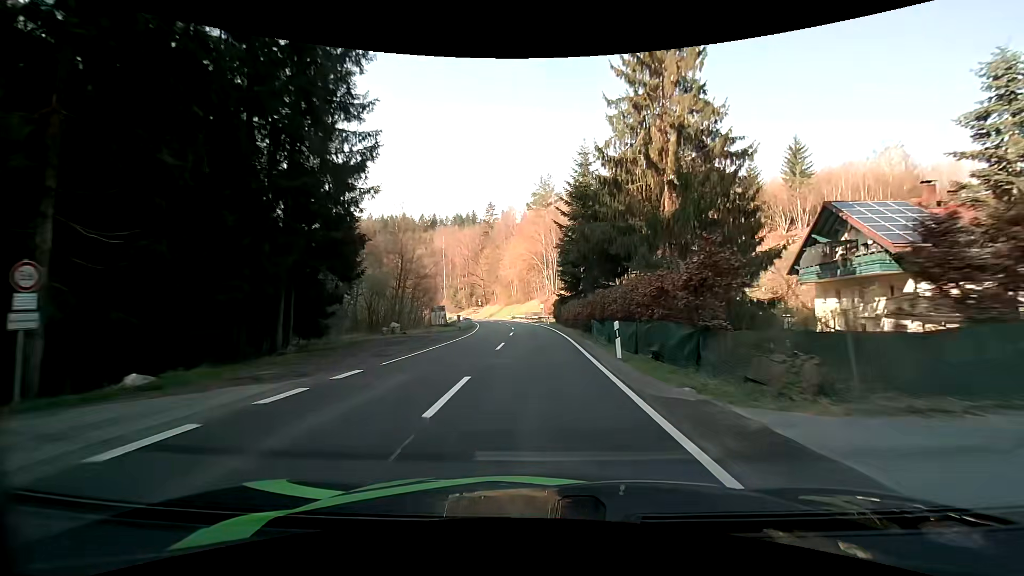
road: secondary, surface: asphalt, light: Day
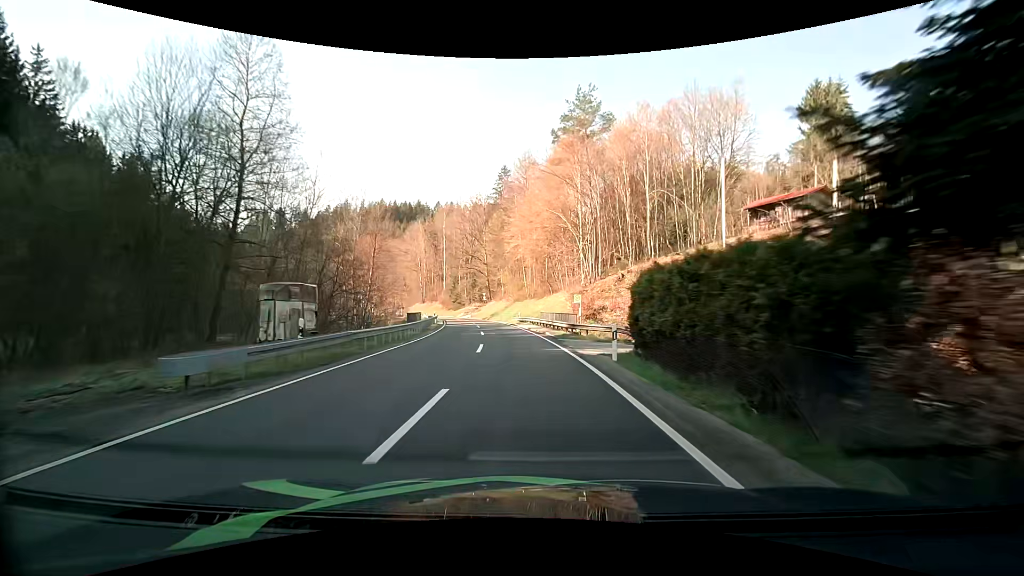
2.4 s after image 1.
(-0.2, +38.0) m; -3°
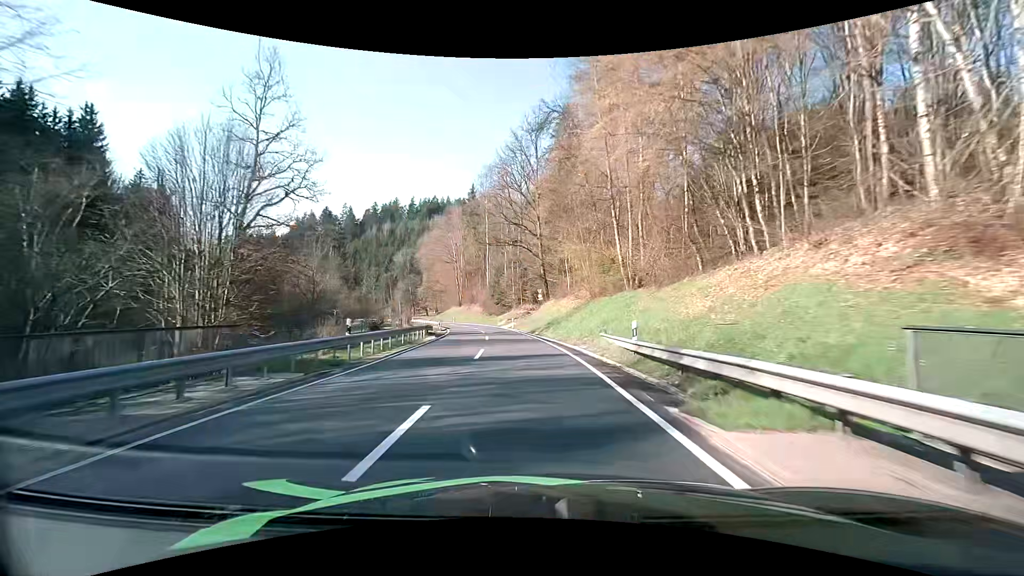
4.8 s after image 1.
(-1.9, +37.7) m; -7°
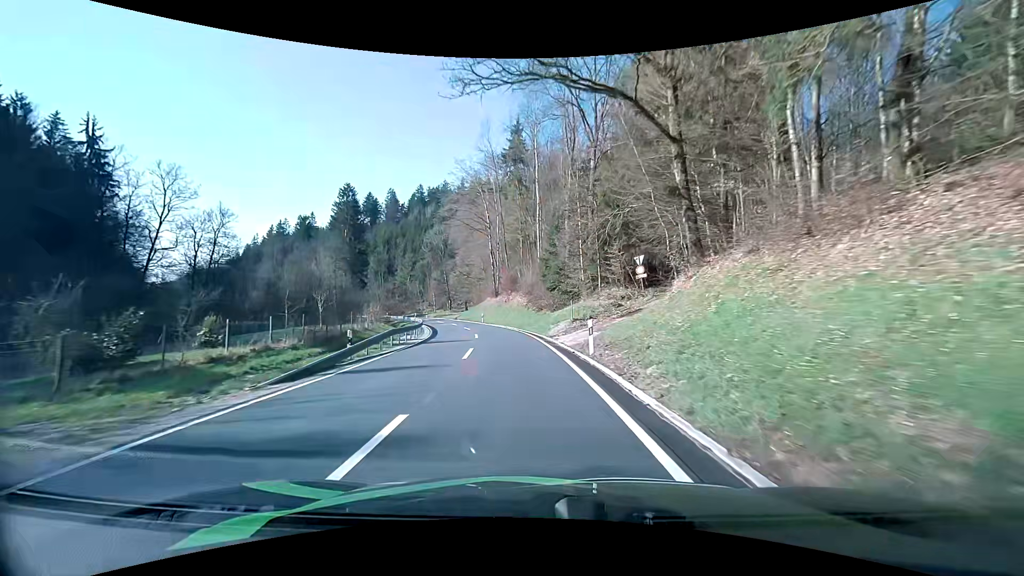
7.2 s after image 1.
(-1.8, +37.2) m; -6°
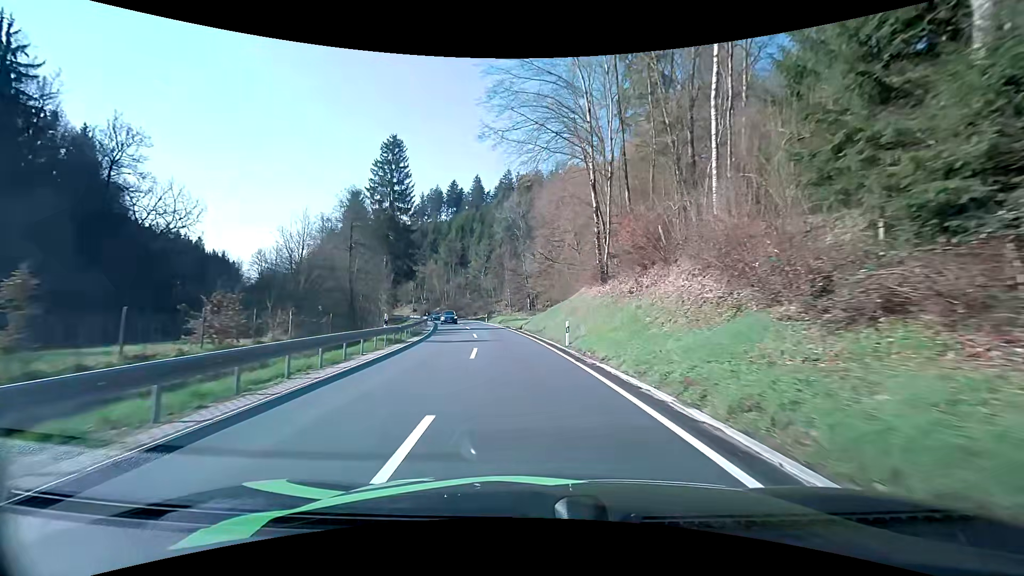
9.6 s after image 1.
(-3.7, +36.5) m; -11°
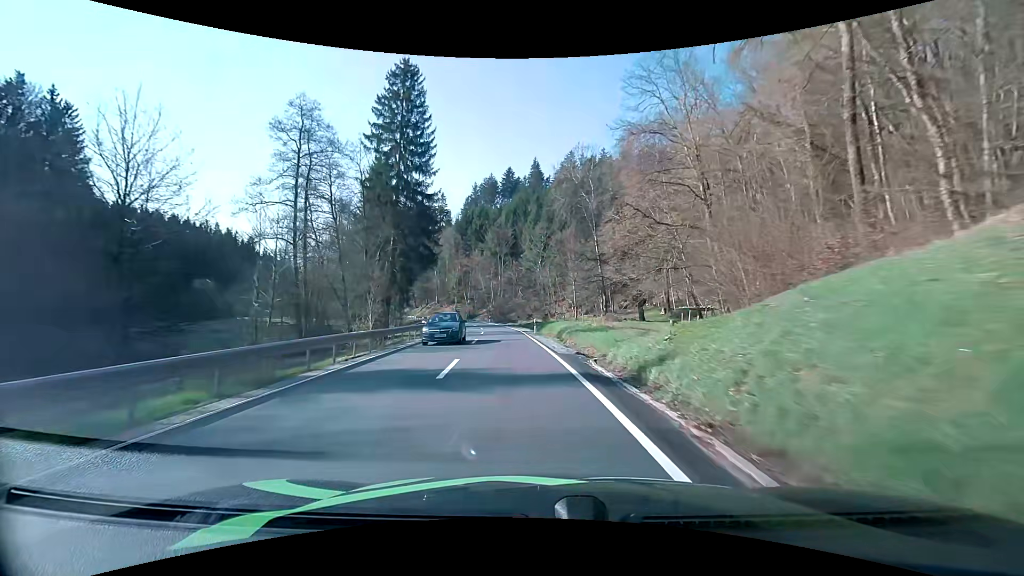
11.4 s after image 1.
(-2.1, +28.7) m; -8°
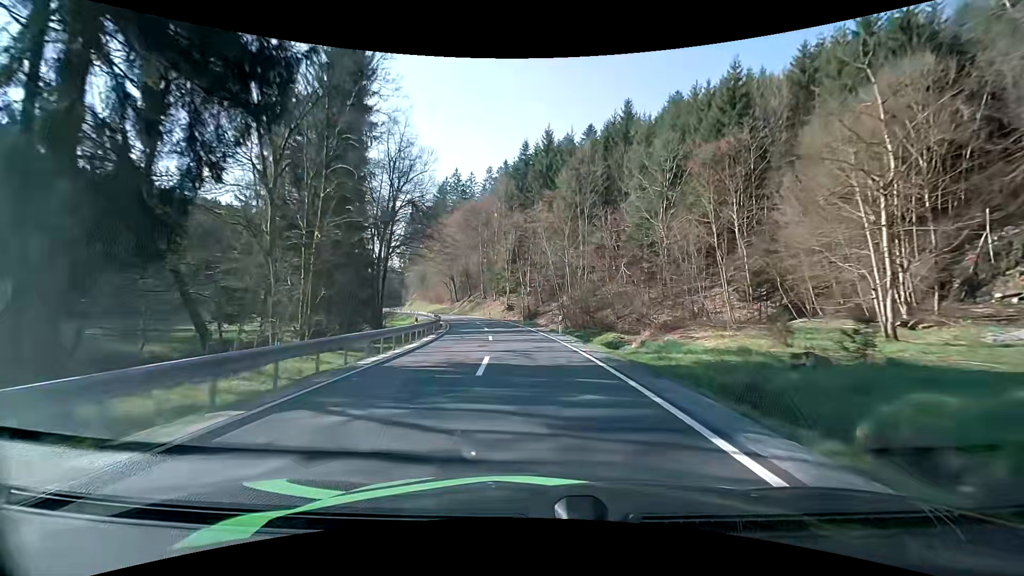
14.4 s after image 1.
(-4.0, +48.2) m; -9°
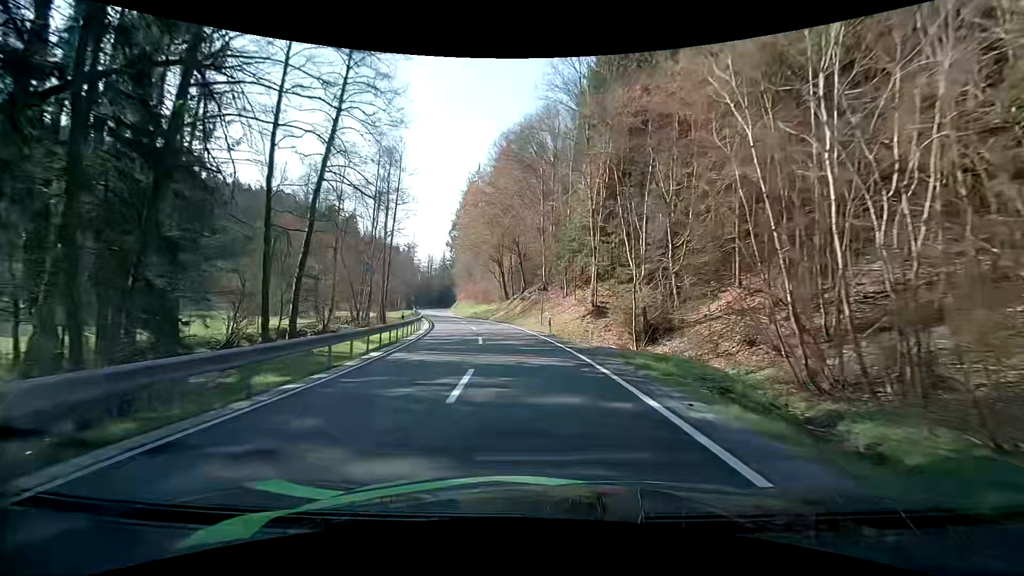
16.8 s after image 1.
(-2.6, +39.6) m; -8°
(0, +10) (-1, +20) (-2, +30) (-4, +40) (-6, +49) (-9, +59) (-11, +69) (-14, +78) (-16, +88) (-19, +98) m
